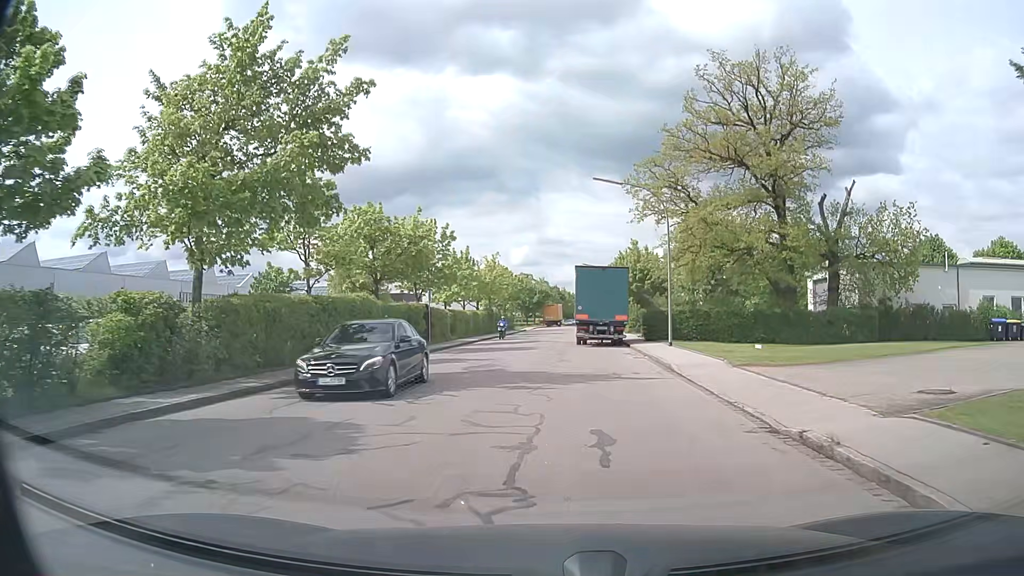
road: residential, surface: asphalt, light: Day
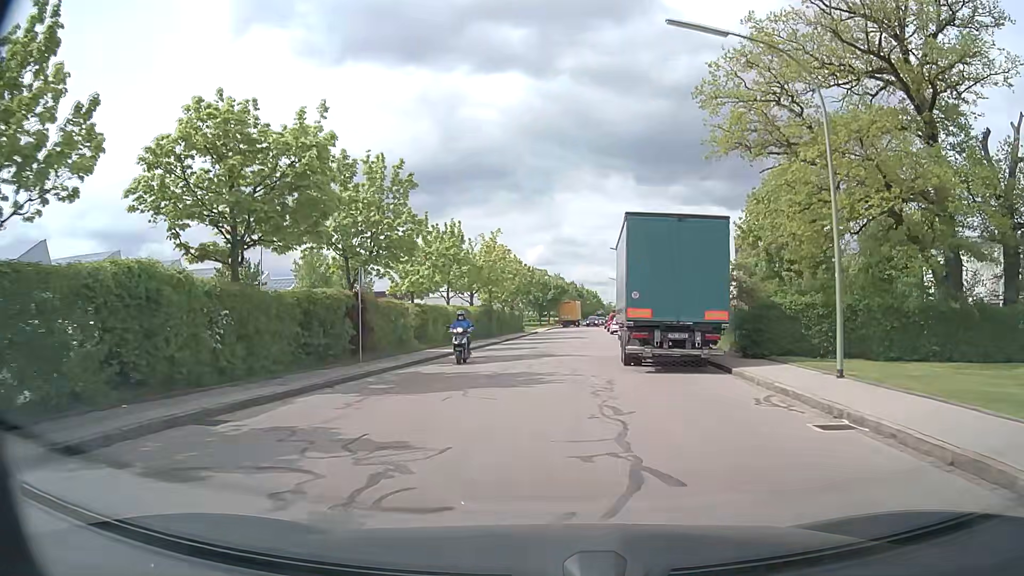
(-0.1, +16.4) m; -1°
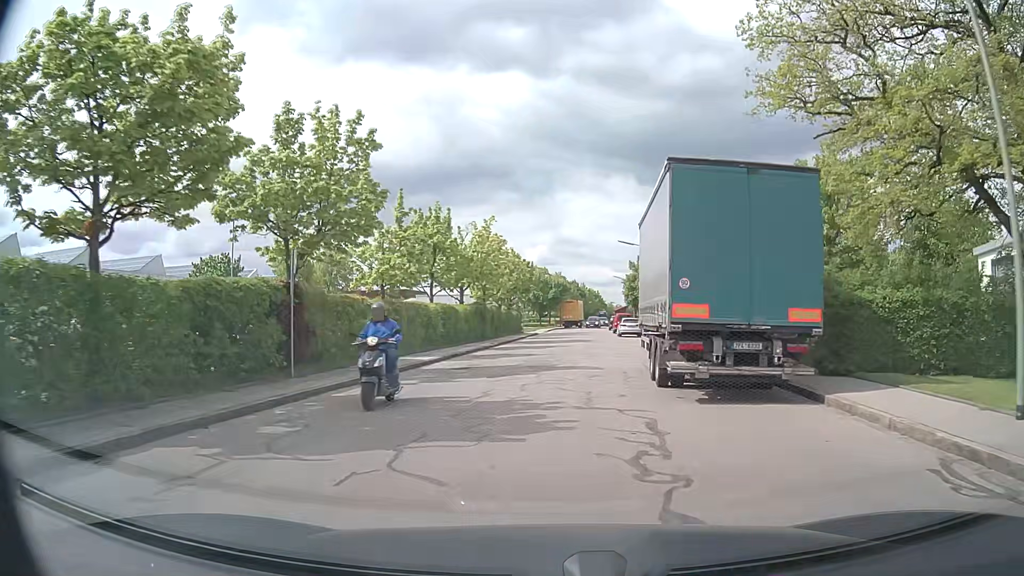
(0.0, +5.8) m; 0°
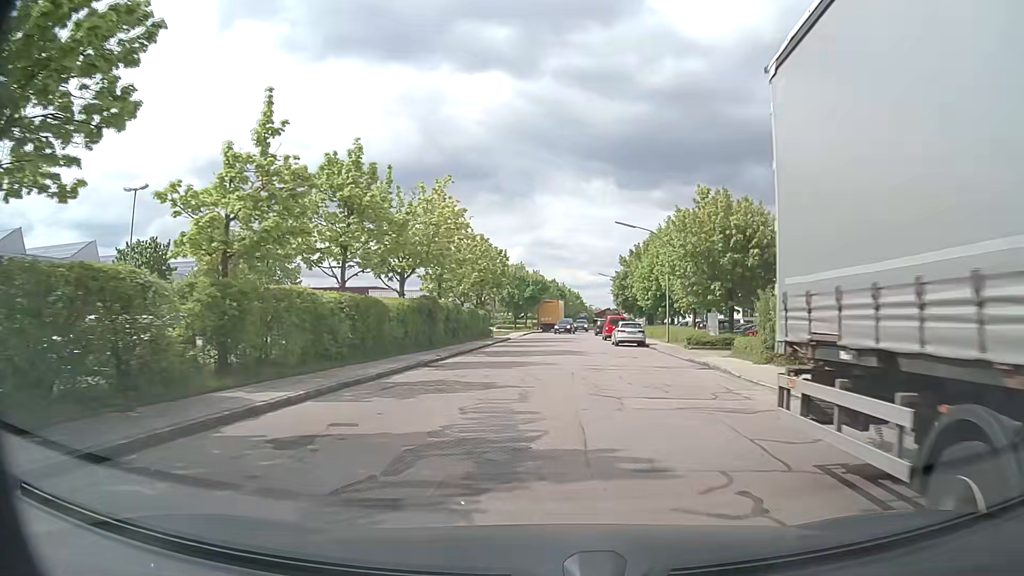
(+0.1, +12.0) m; +2°
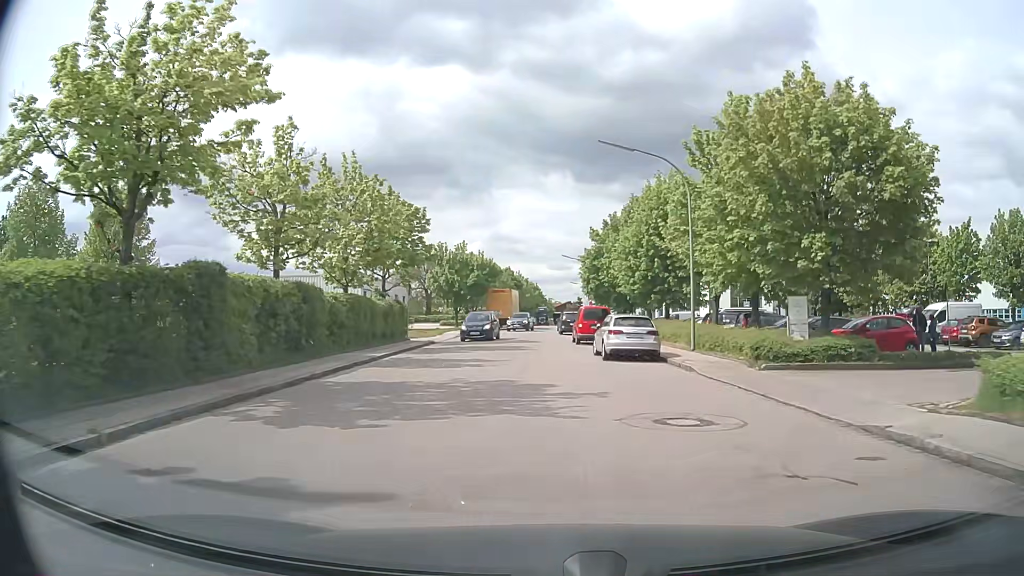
(+0.9, +17.7) m; +4°
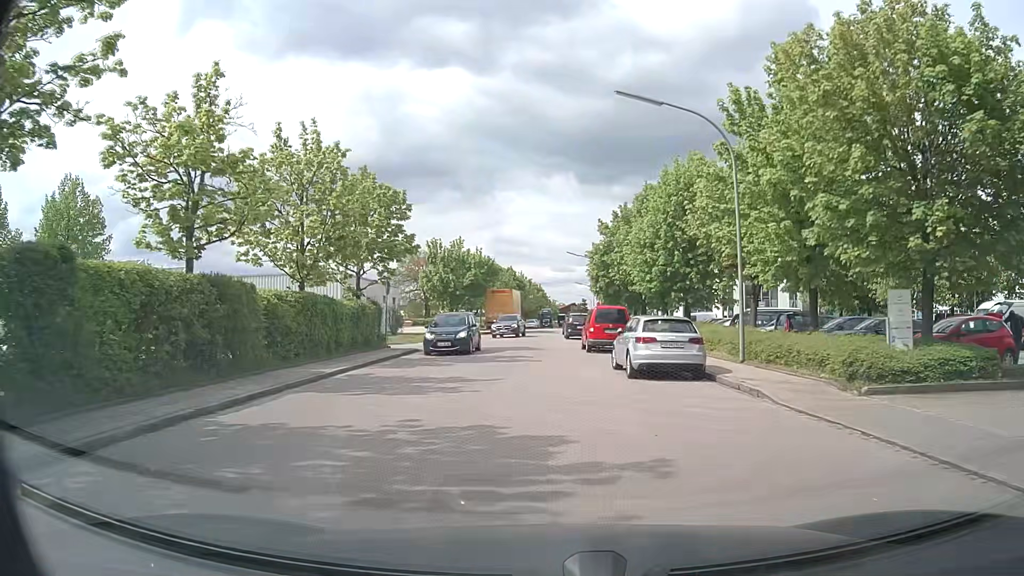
(0.0, +5.5) m; 0°
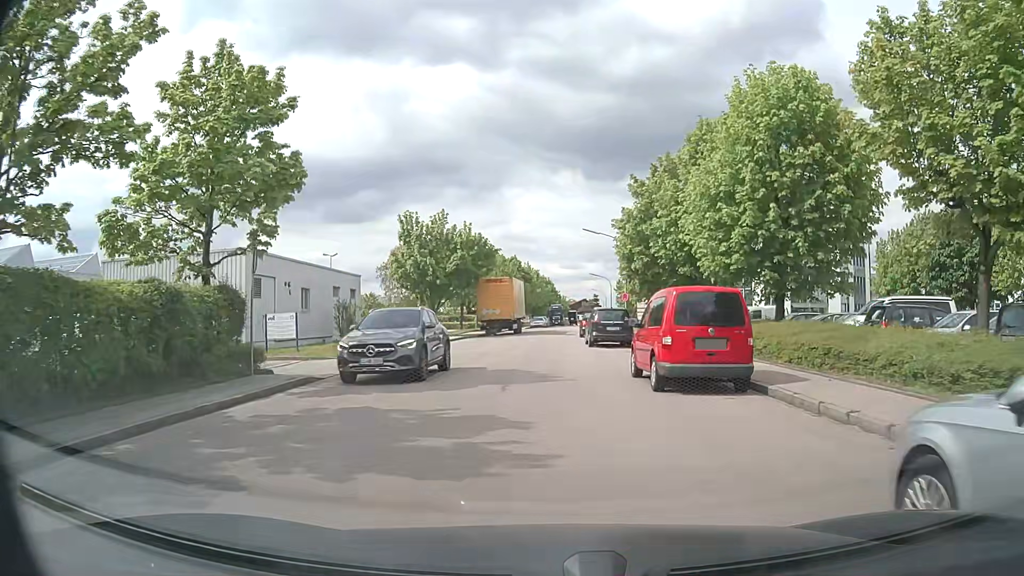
(-0.1, +14.6) m; -1°
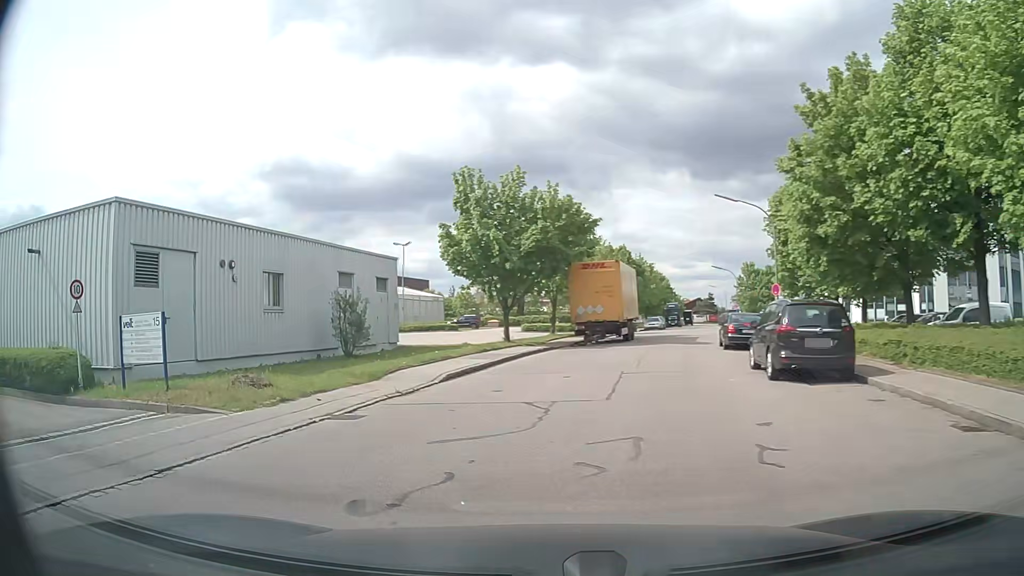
(-0.2, +13.8) m; -11°
